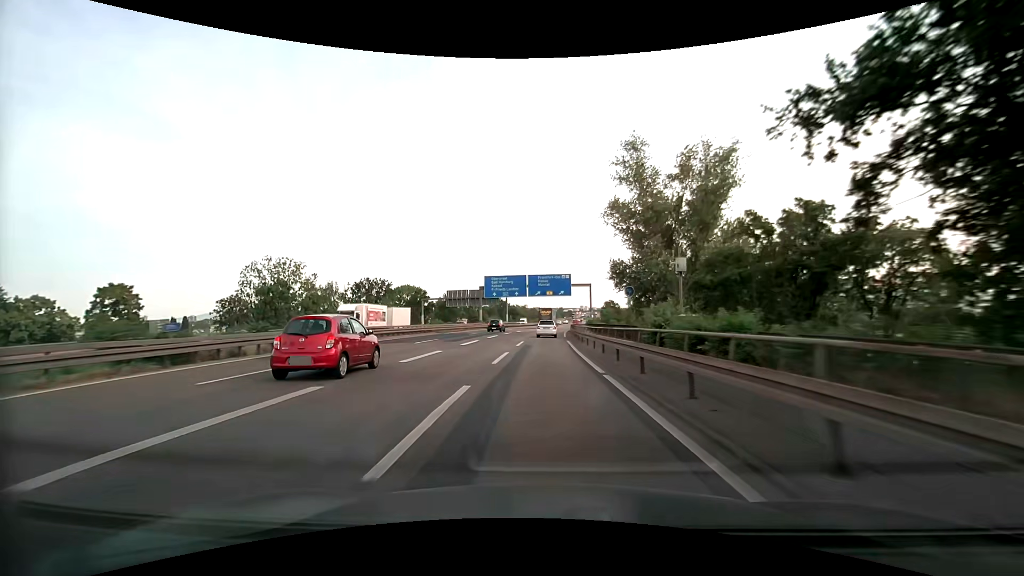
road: motorway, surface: asphalt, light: Day
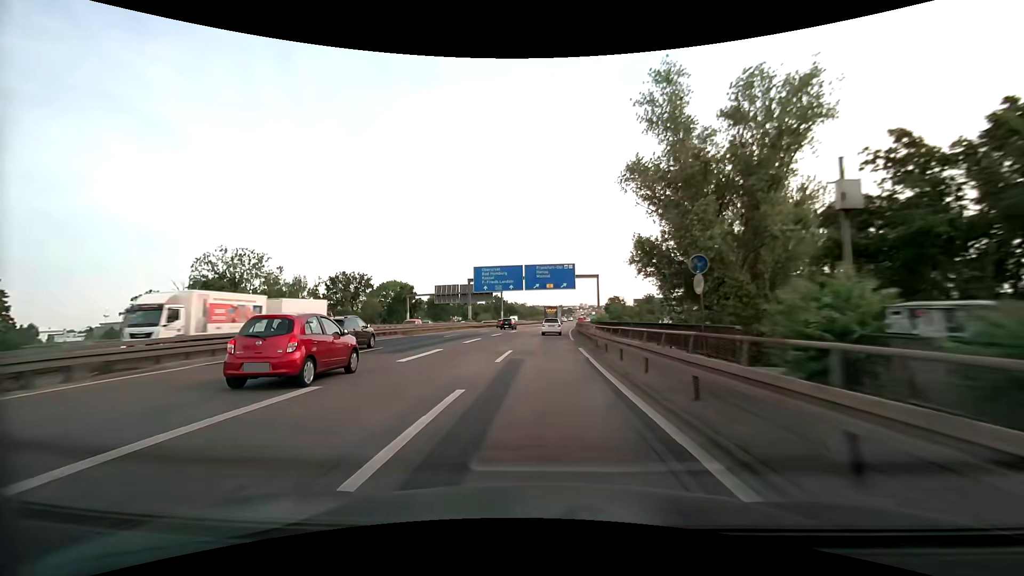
(0.0, +12.4) m; 0°
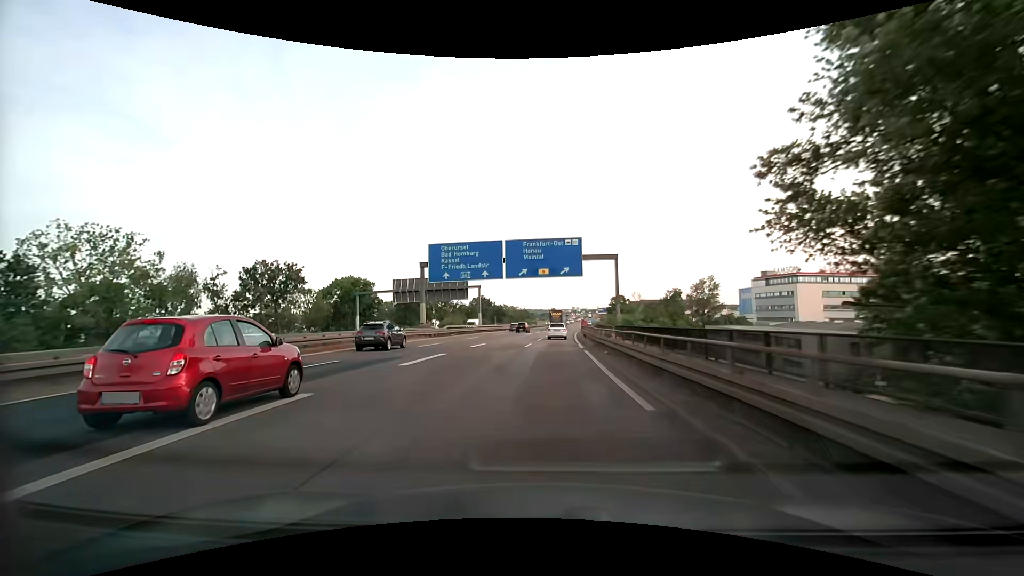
(+0.1, +24.7) m; +1°
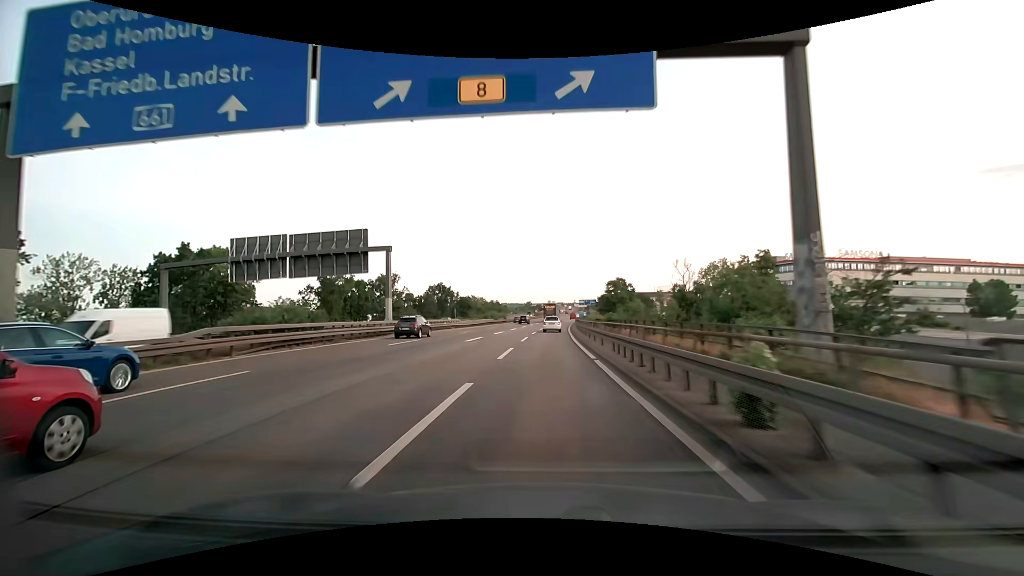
(+0.7, +36.7) m; +2°
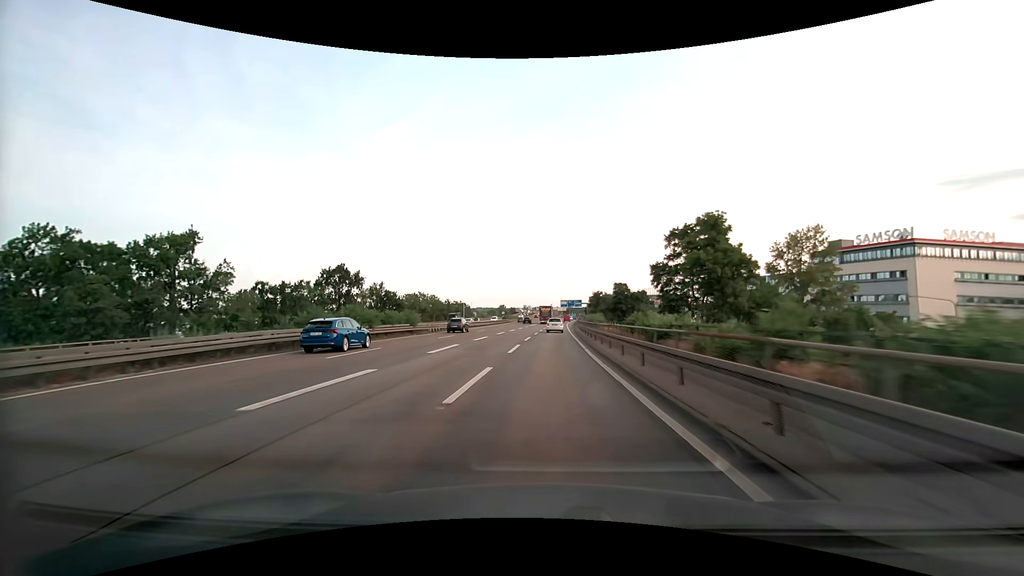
(+1.8, +60.5) m; +3°
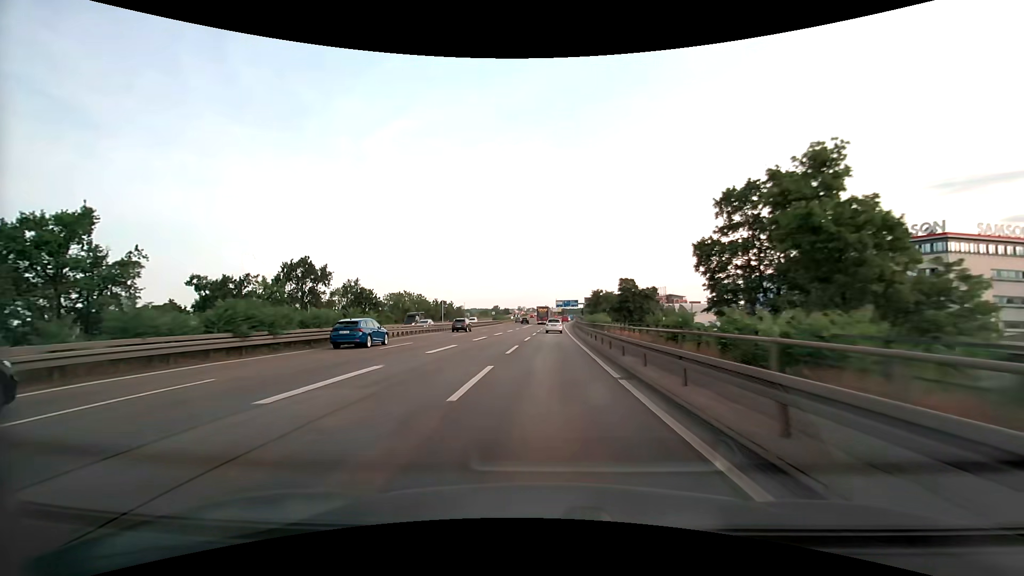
(+0.1, +12.0) m; +1°
(0, +10) (0, +20) (0, +30) (0, +40) (+1, +50) (+1, +60) (+1, +70) (+2, +80) (+2, +90) (+3, +100) m
